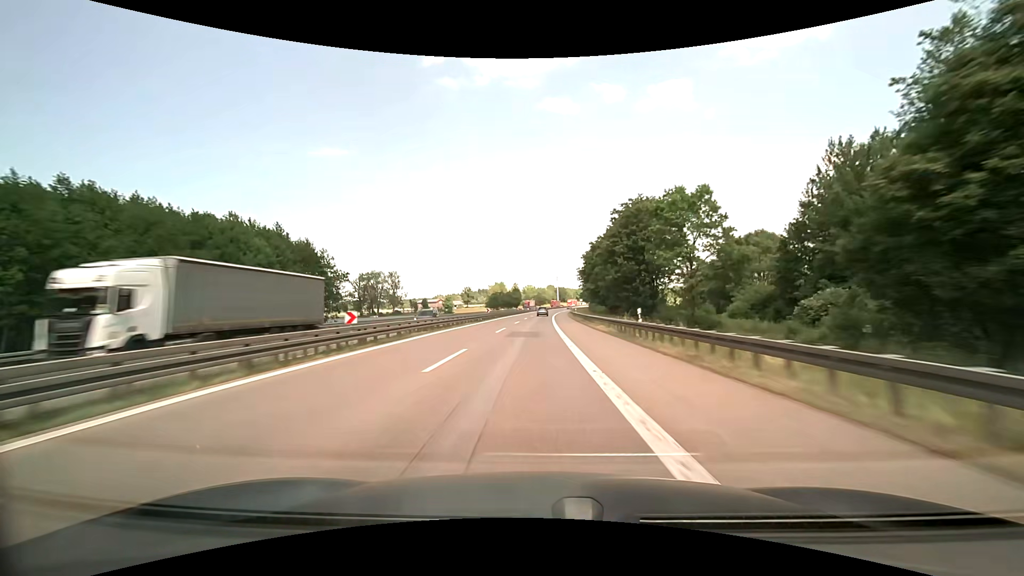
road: motorway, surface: asphalt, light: Day
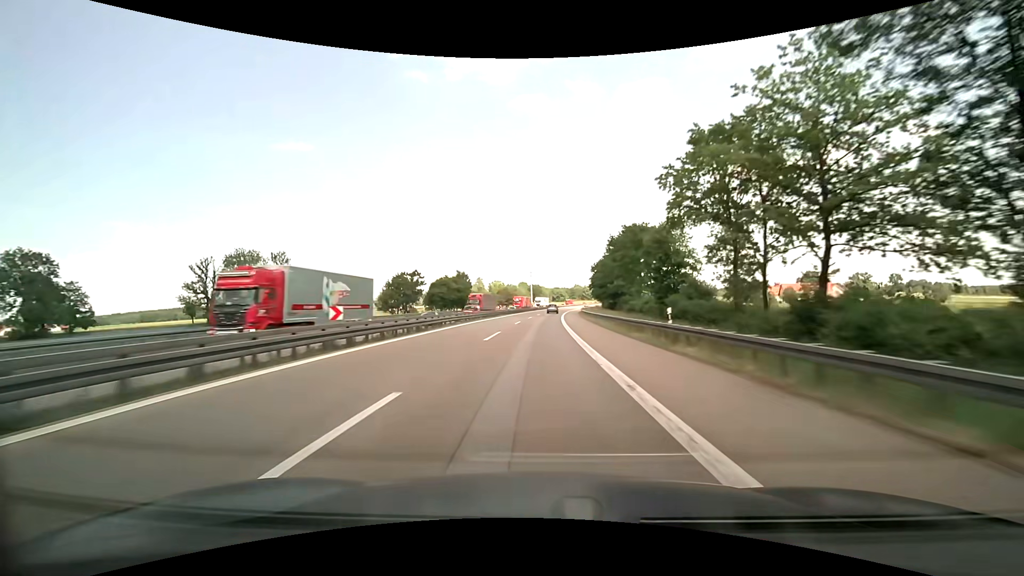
(+0.6, +99.1) m; +3°
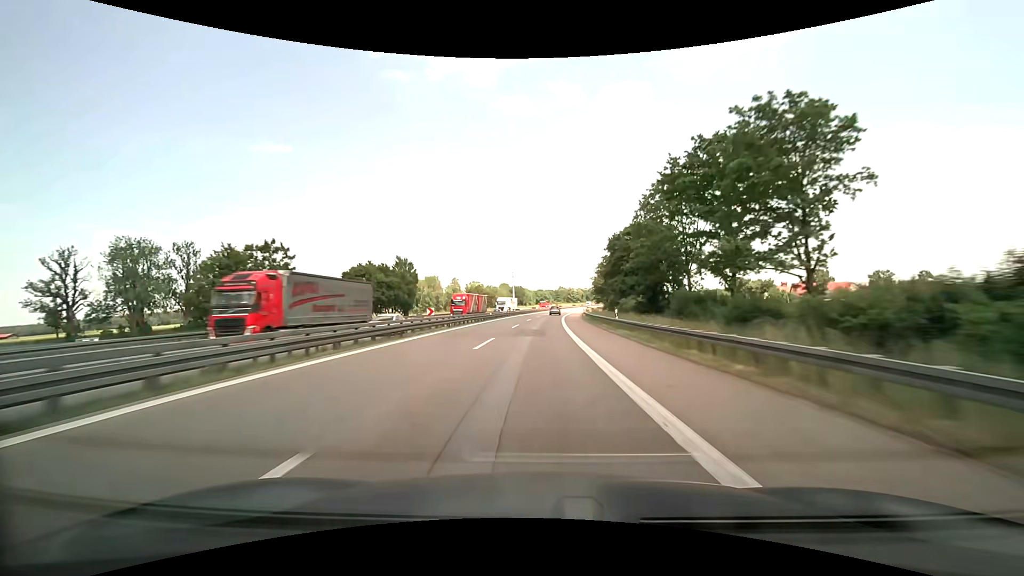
(+0.6, +38.9) m; +2°
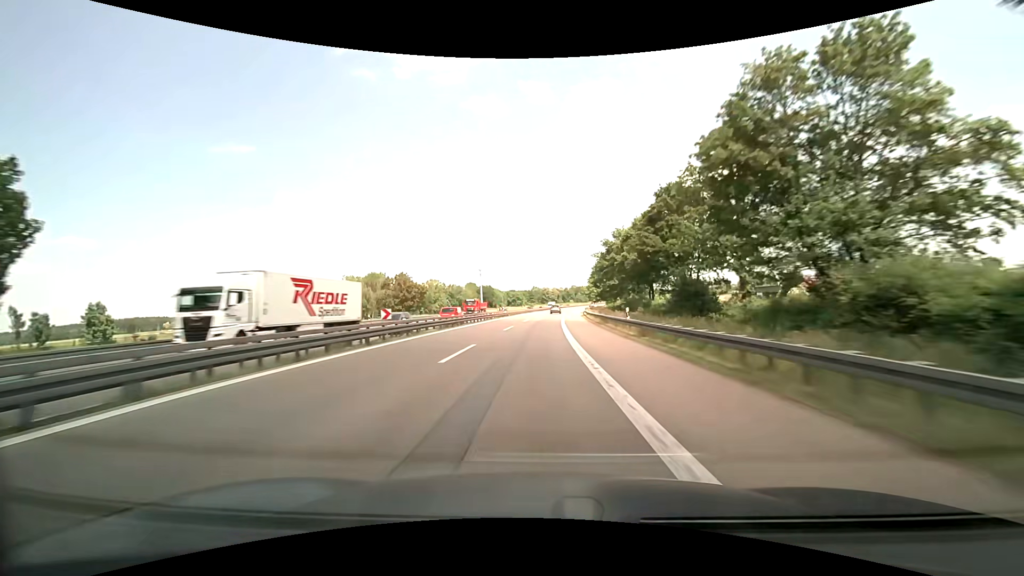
(+1.4, +57.6) m; +3°
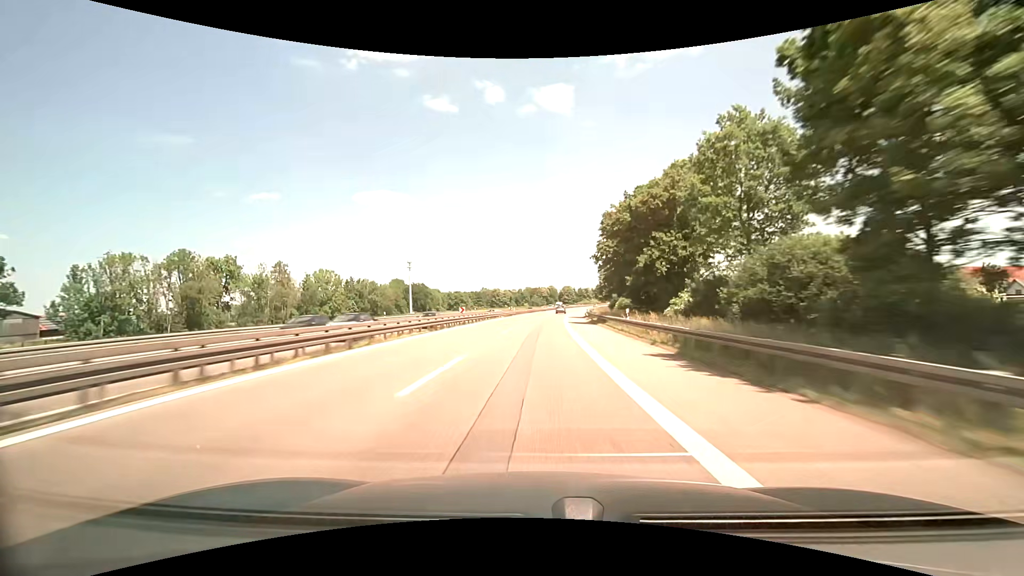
(+3.9, +94.0) m; +6°
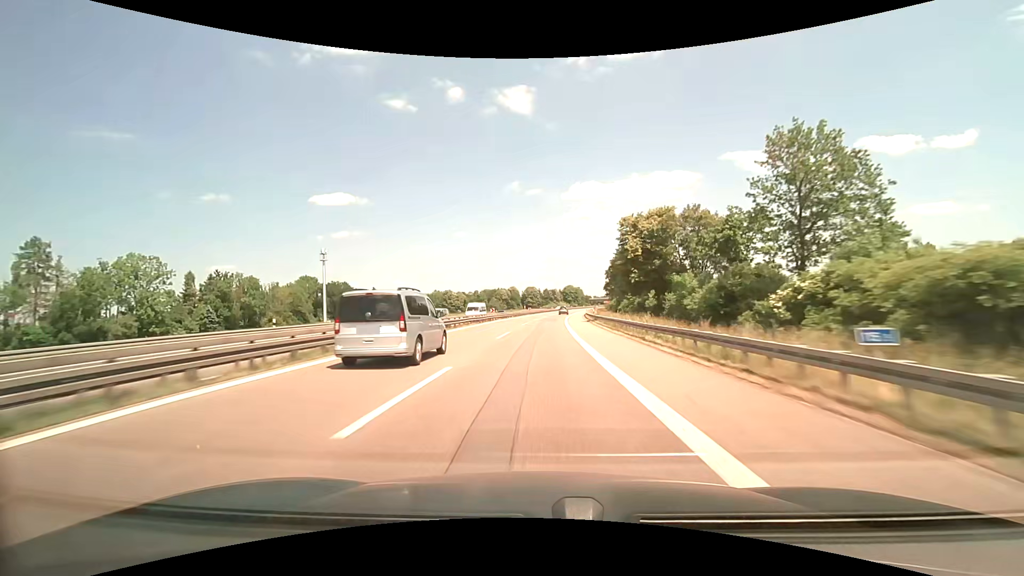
(+2.2, +73.7) m; +2°
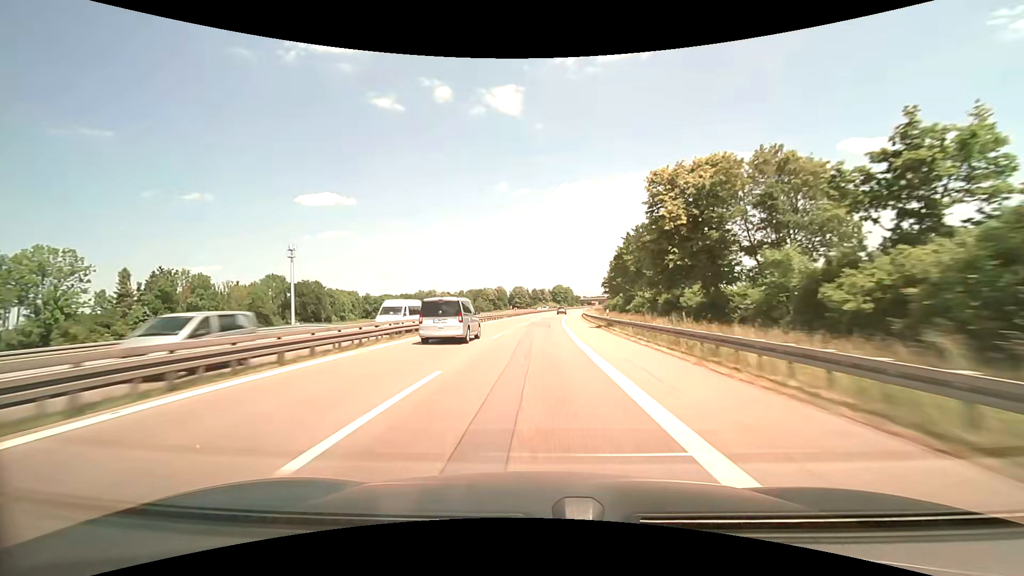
(+0.2, +18.5) m; +1°
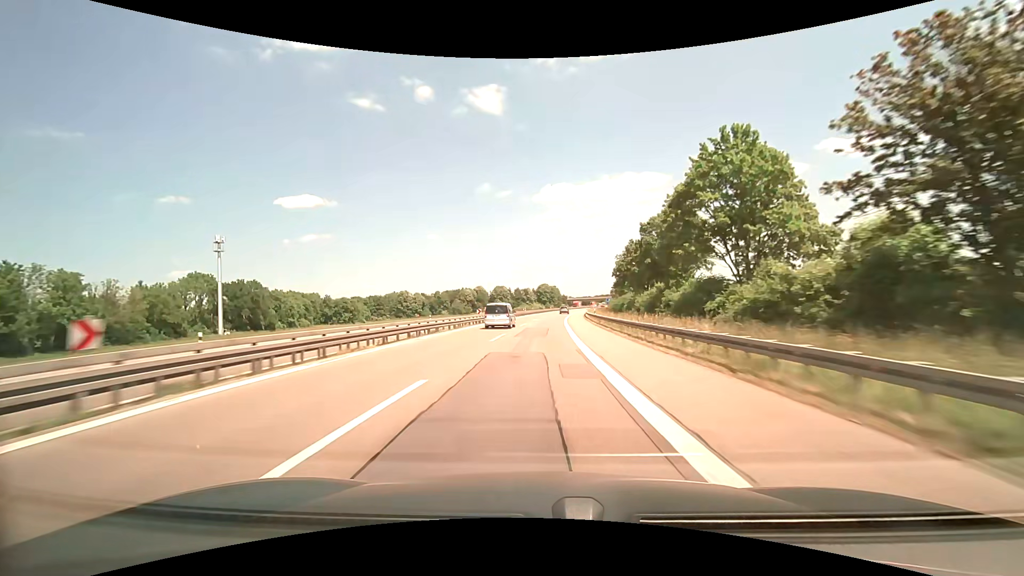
(+0.9, +37.0) m; +3°
(0, +10) (0, +20) (0, +30) (+1, +40) (+1, +50) (+1, +60) (+2, +70) (+3, +80) (+3, +90) (+4, +100) m
